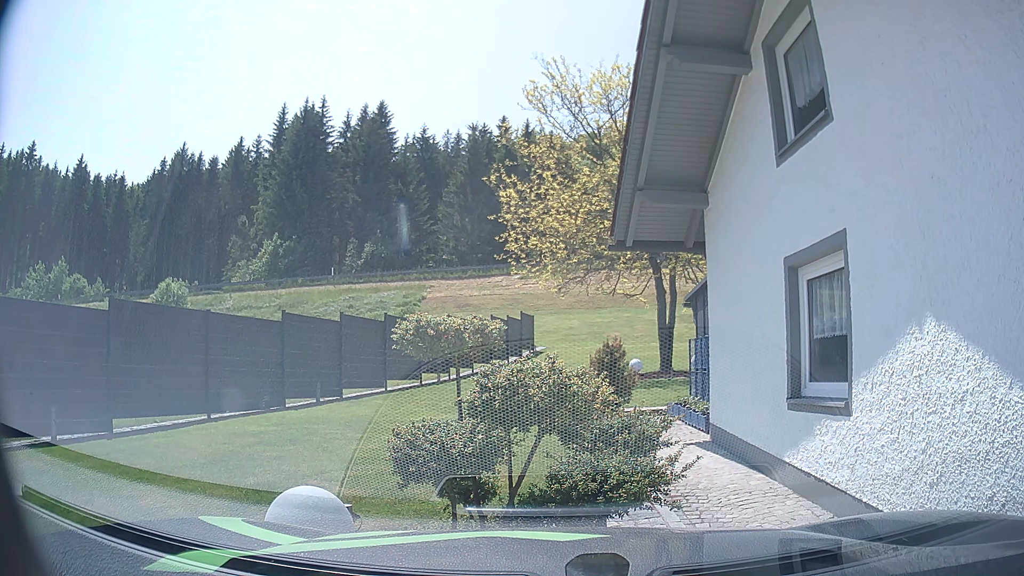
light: Day
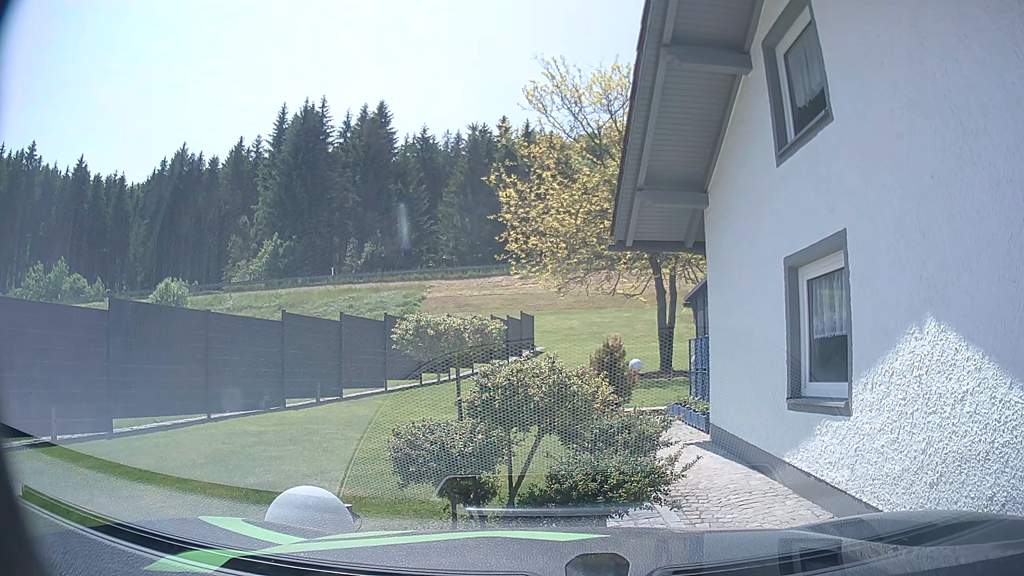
(0.0, 0.0) m; 0°
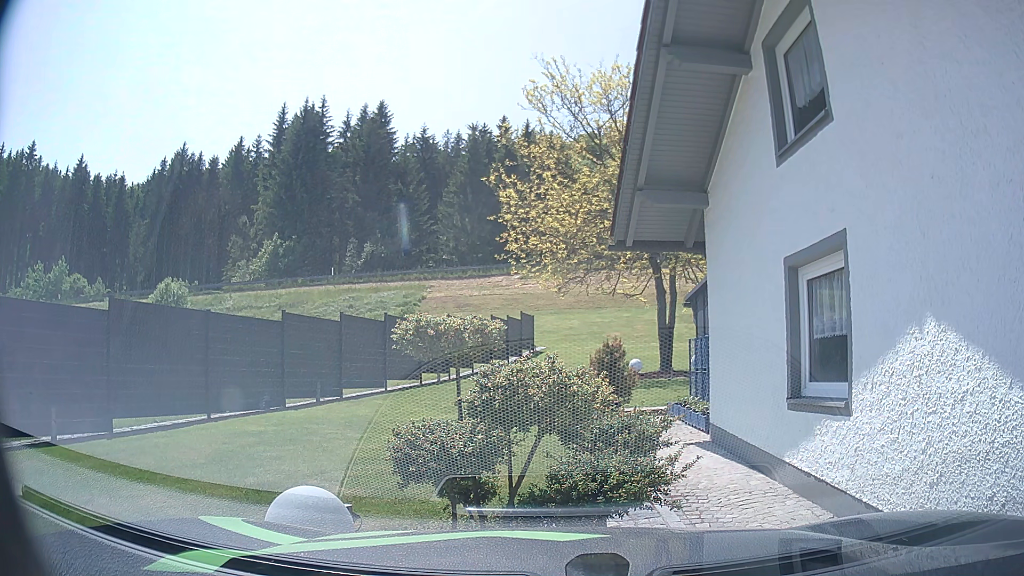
(0.0, 0.0) m; 0°
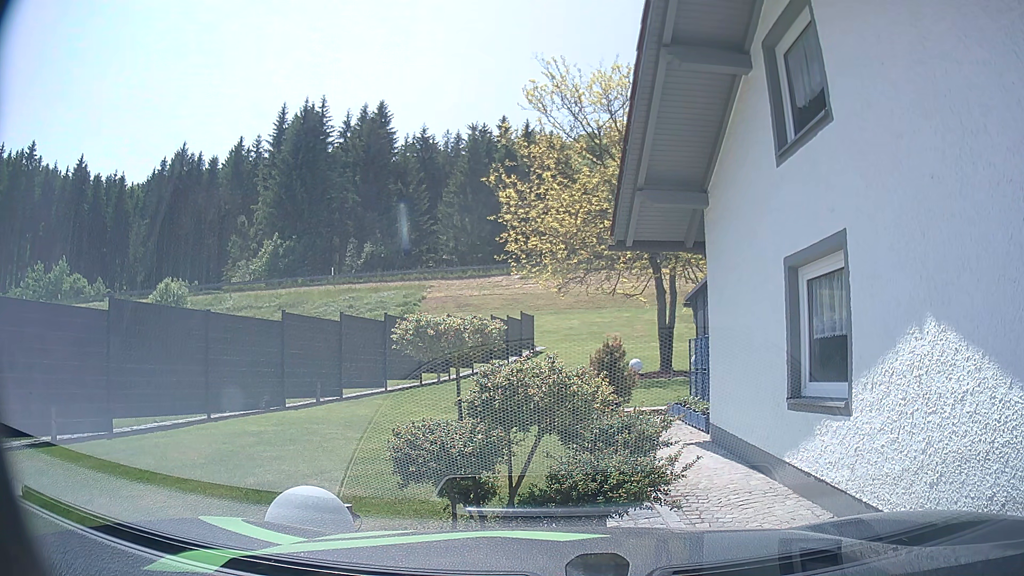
(0.0, 0.0) m; 0°
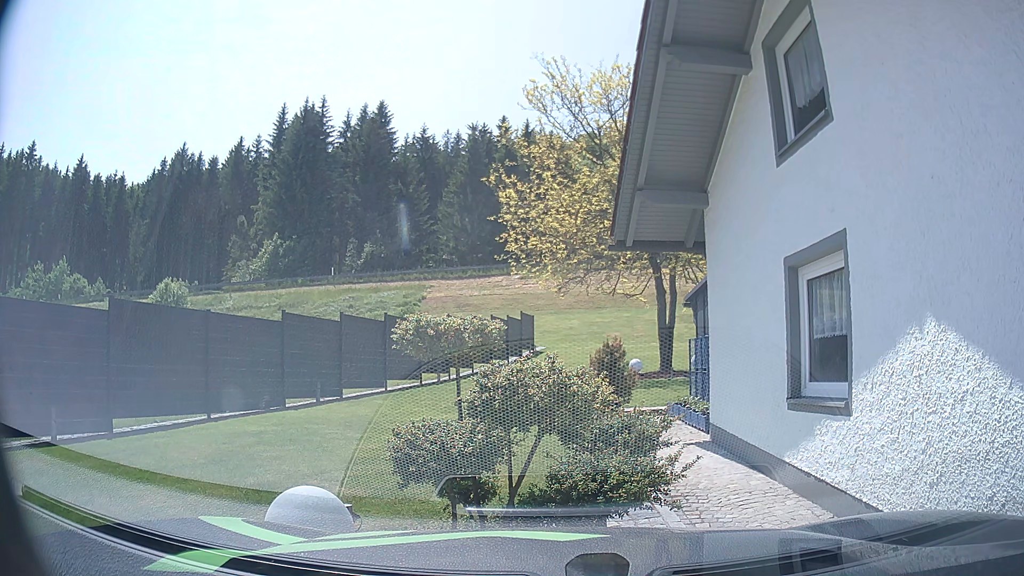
(0.0, 0.0) m; 0°
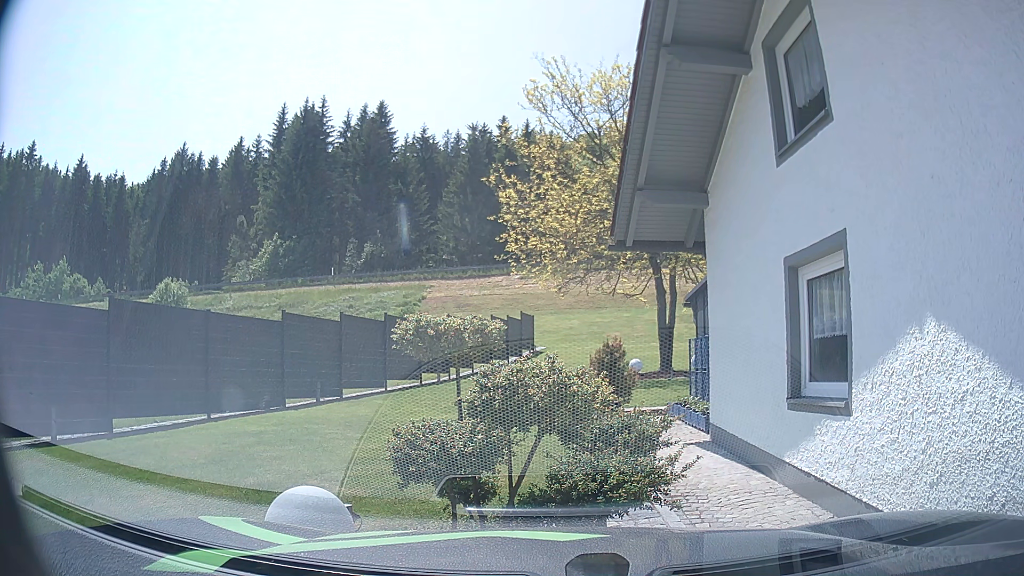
(0.0, 0.0) m; 0°
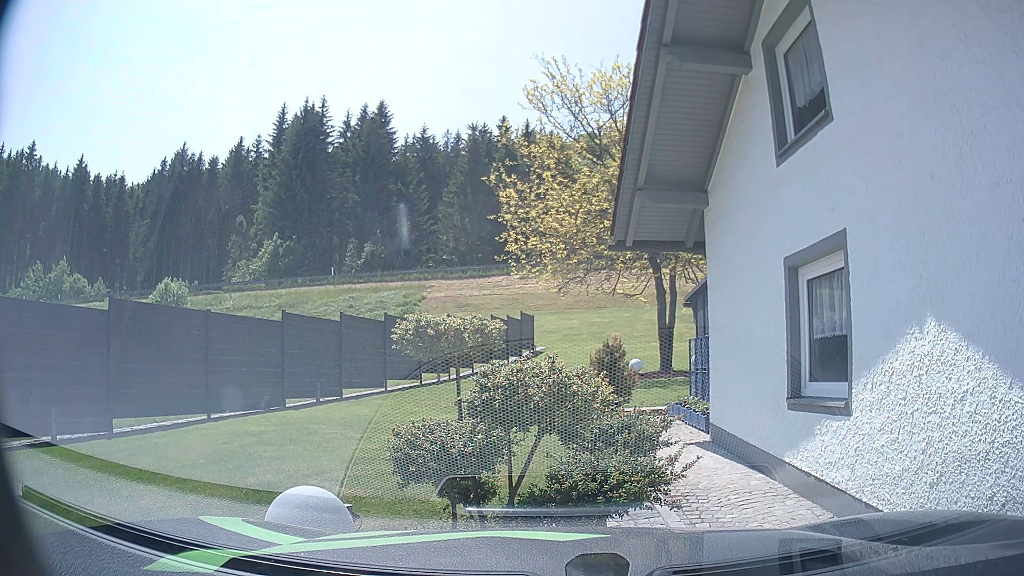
(0.0, 0.0) m; 0°
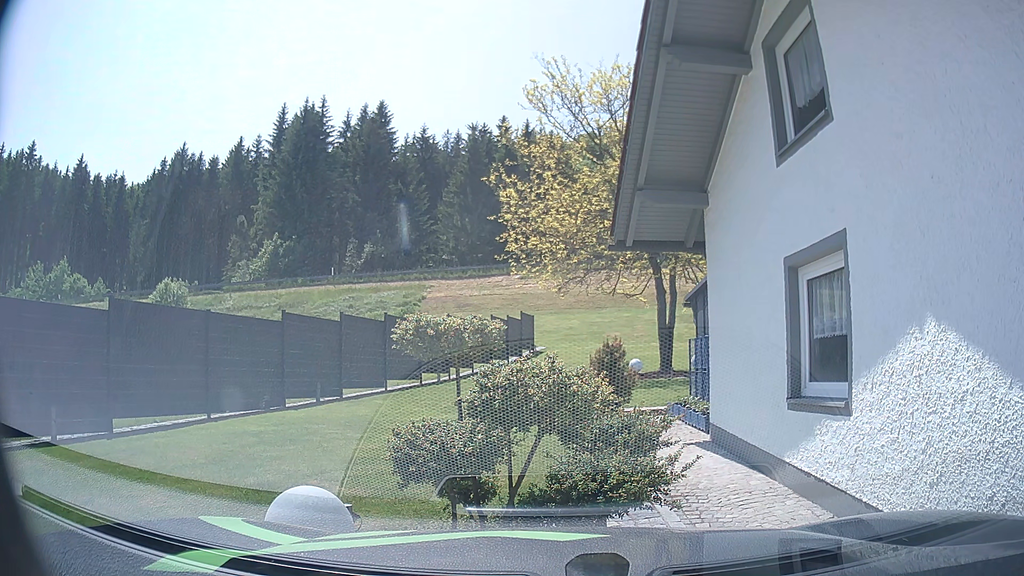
(0.0, 0.0) m; 0°
